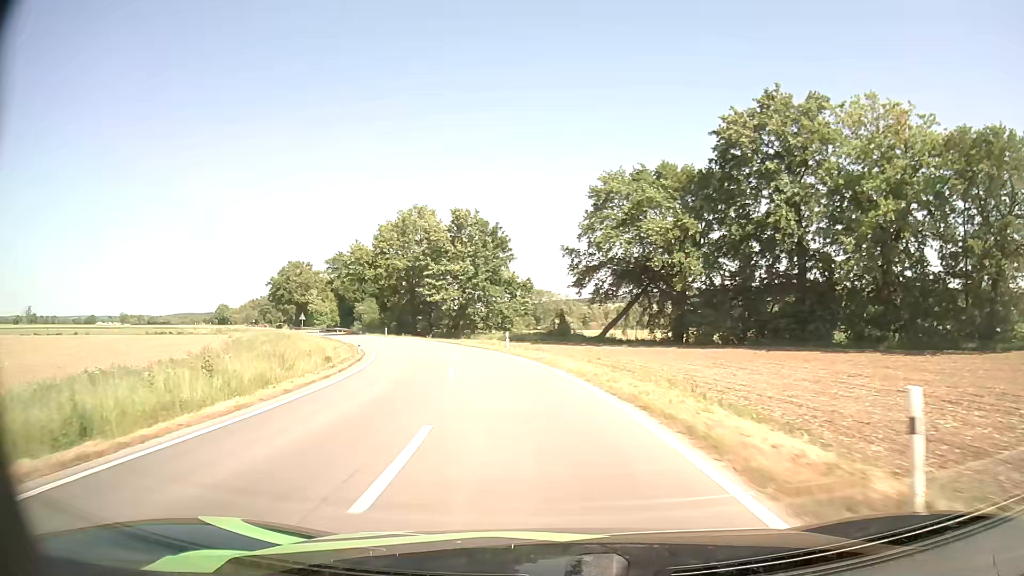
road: tertiary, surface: asphalt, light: Day
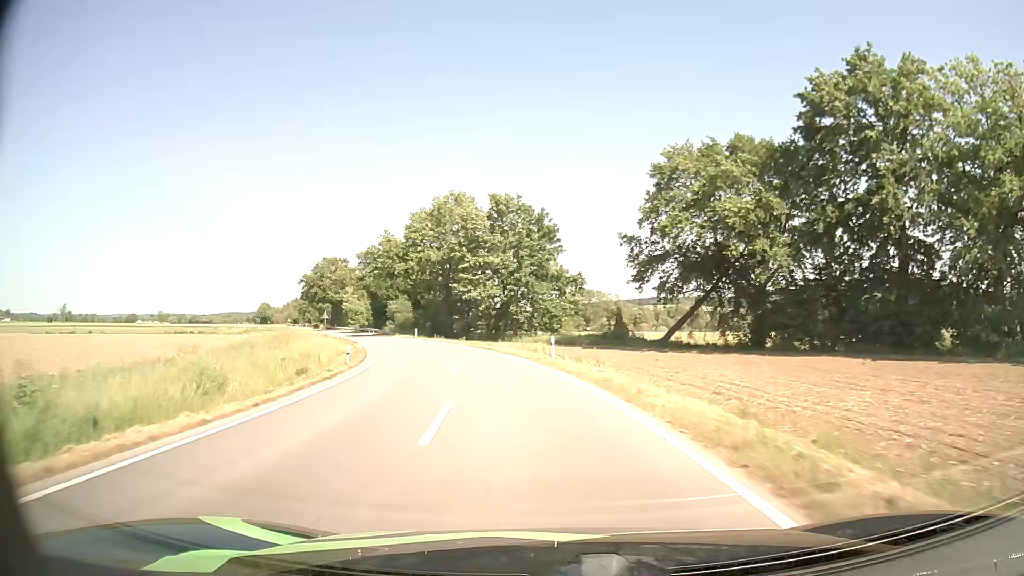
(-0.4, +9.2) m; -4°
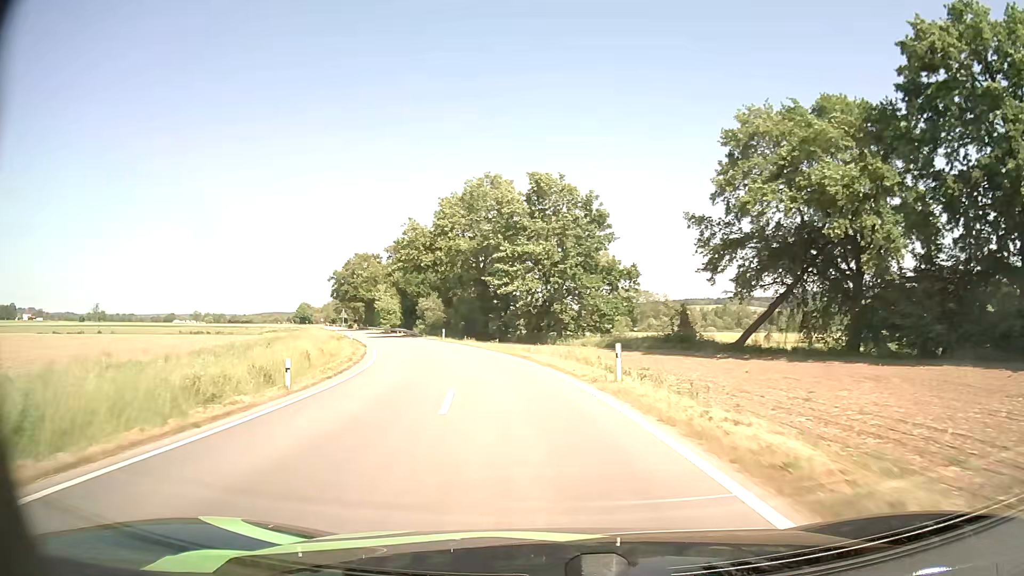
(-0.3, +9.3) m; -4°
(0, +10) (-1, +20) (-3, +30) (-6, +39) (-9, +49) (-12, +58) (-15, +68) (-19, +77) (-22, +87) (-26, +96) m
